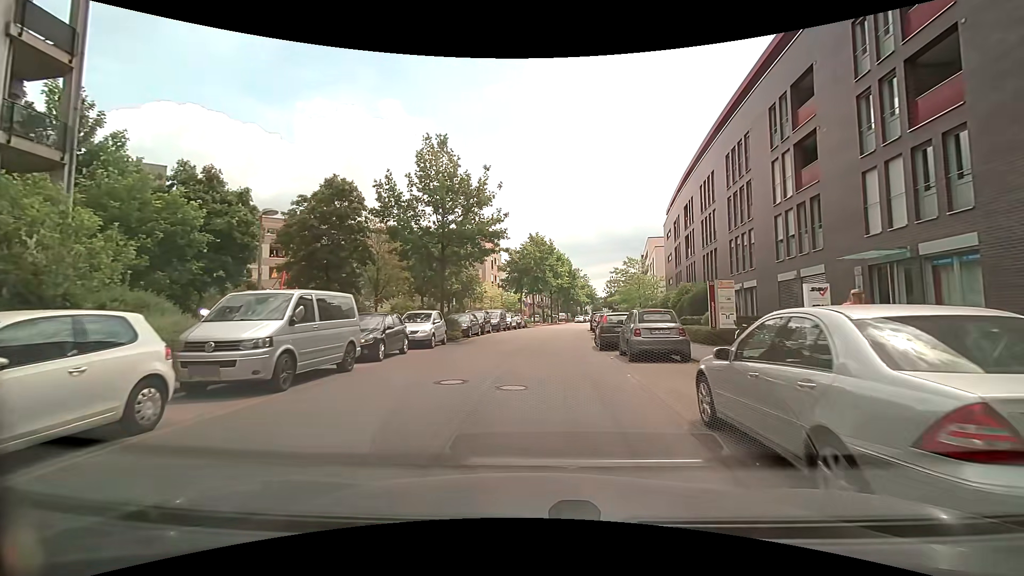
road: residential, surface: asphalt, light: Day
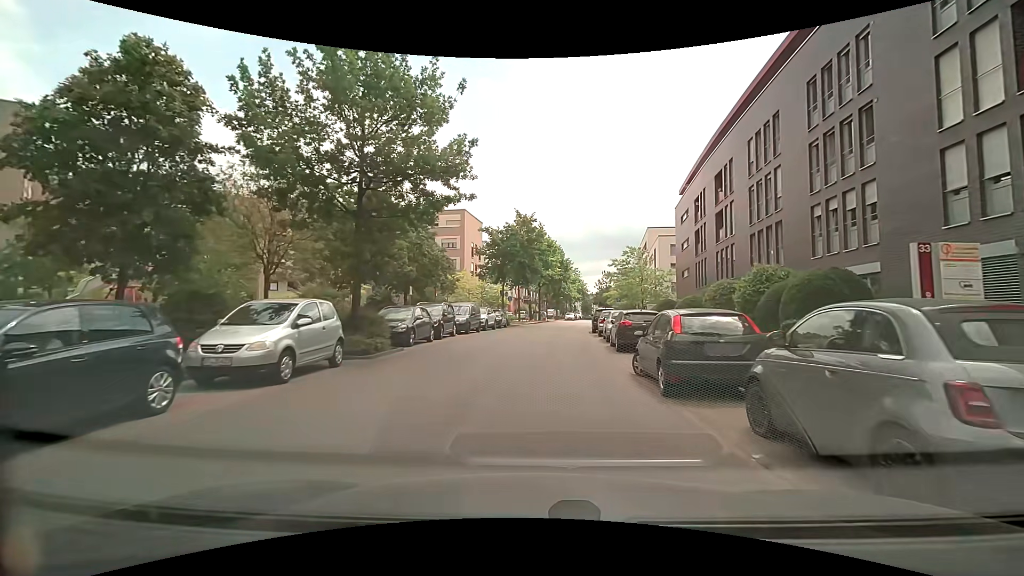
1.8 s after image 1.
(+0.3, +11.1) m; +1°
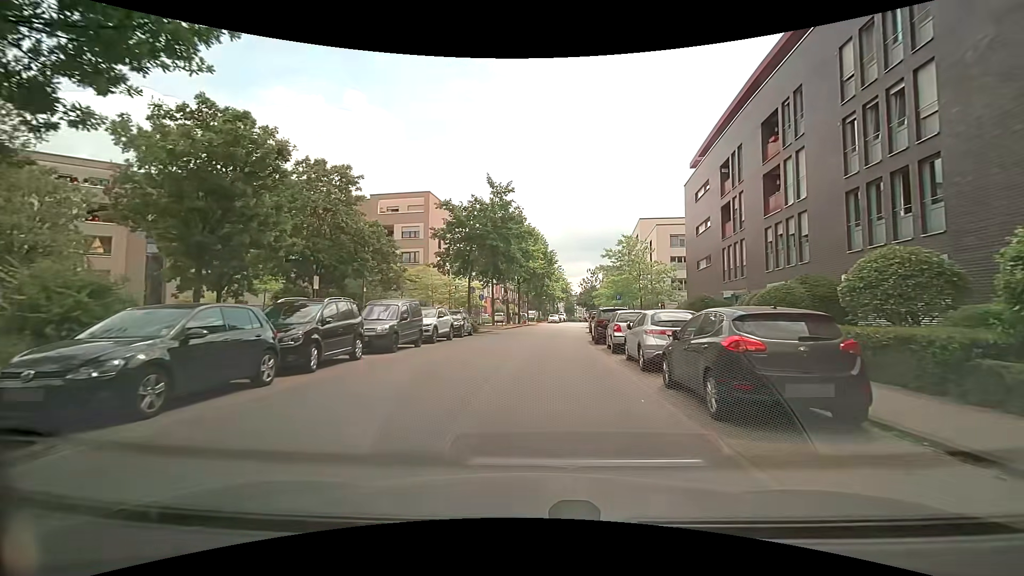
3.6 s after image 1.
(+0.5, +11.2) m; +4°
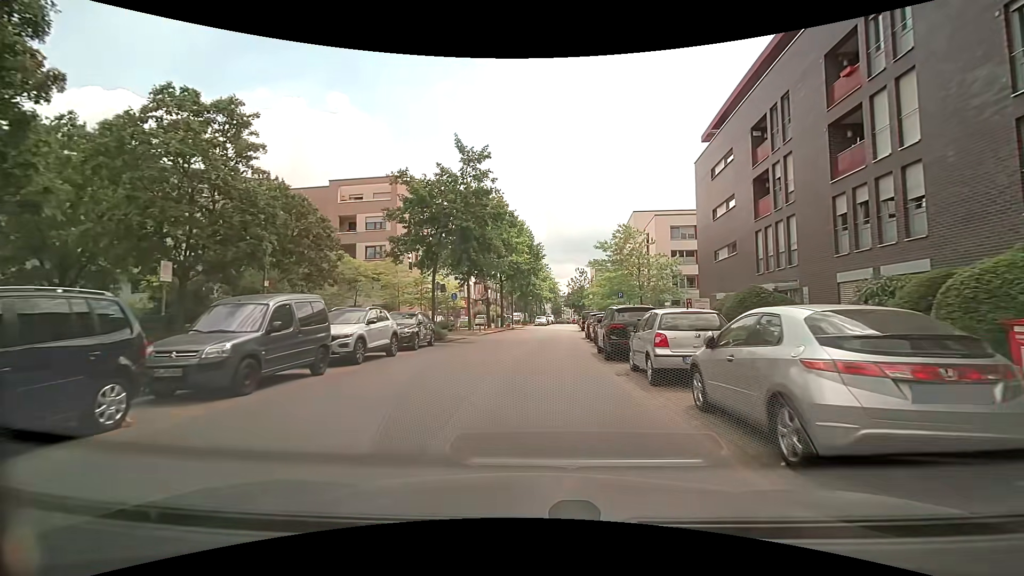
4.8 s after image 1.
(+0.1, +7.5) m; +2°
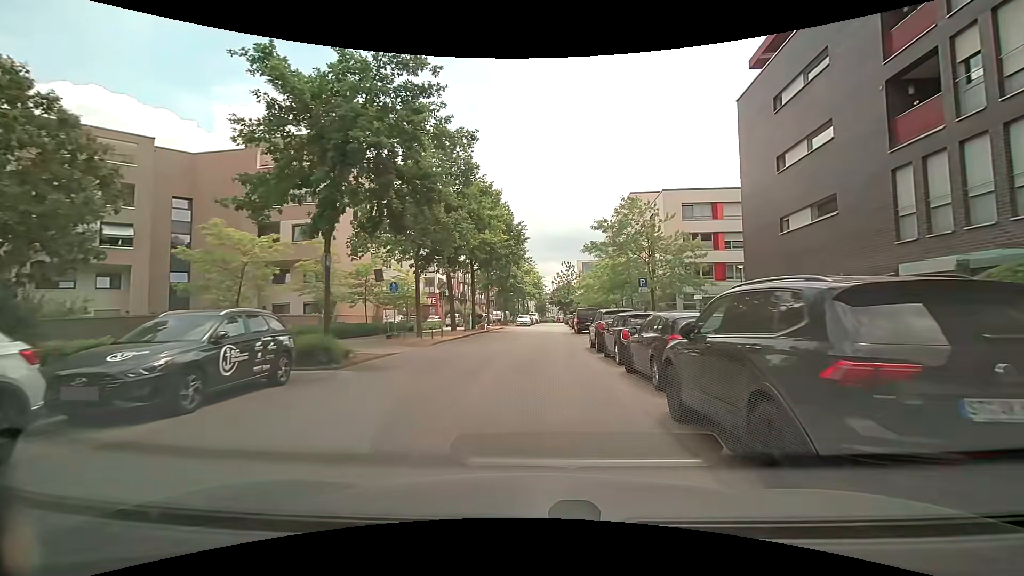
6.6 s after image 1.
(0.0, +11.7) m; +1°
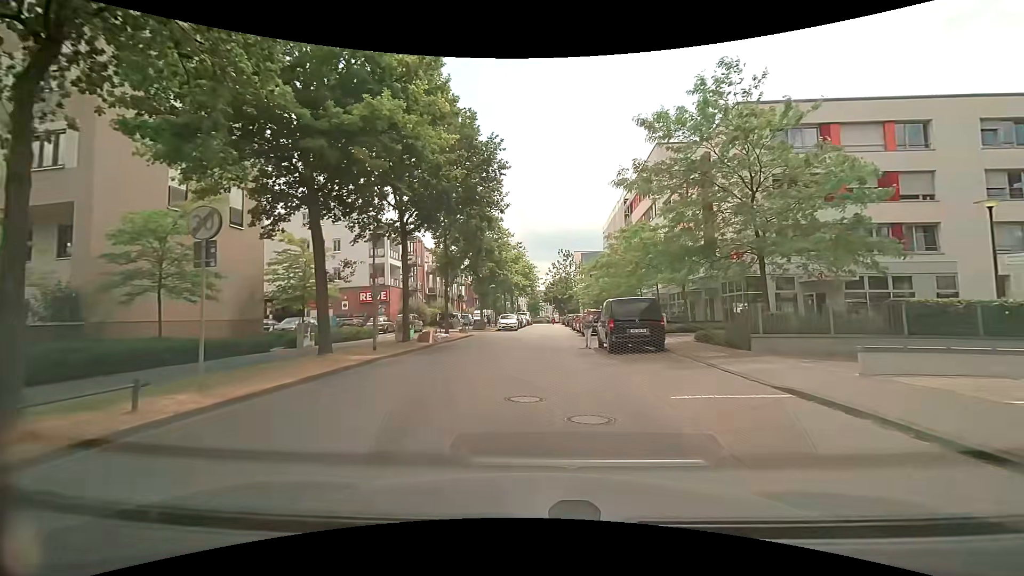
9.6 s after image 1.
(+0.2, +19.9) m; +1°
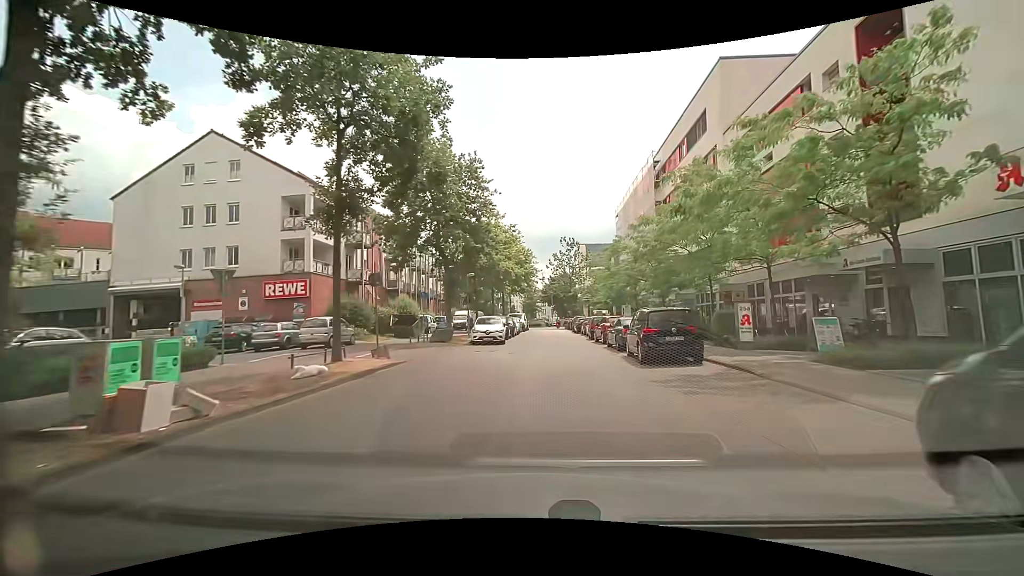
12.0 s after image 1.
(-0.2, +17.6) m; 0°
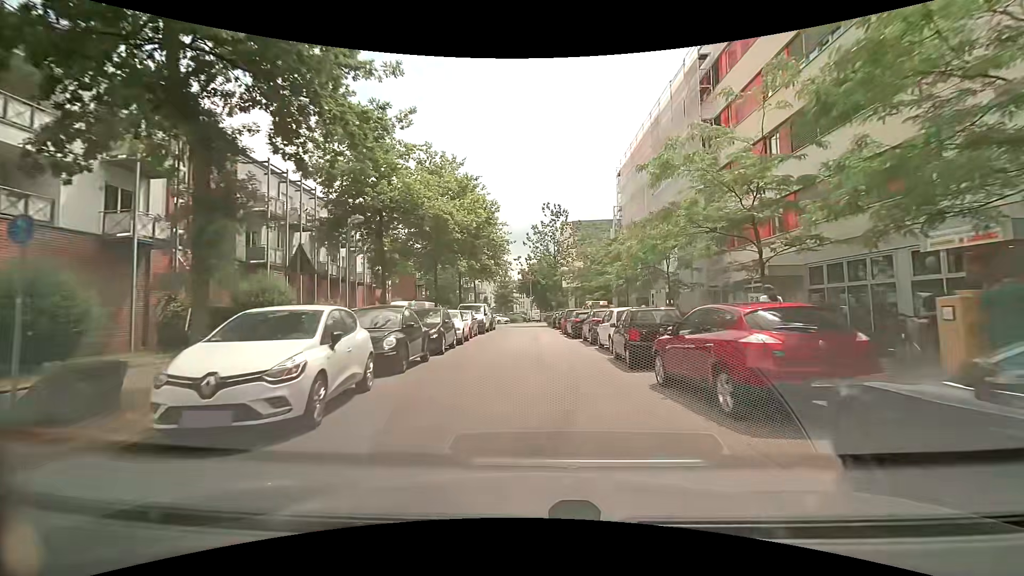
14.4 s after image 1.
(+0.5, +19.9) m; +2°
